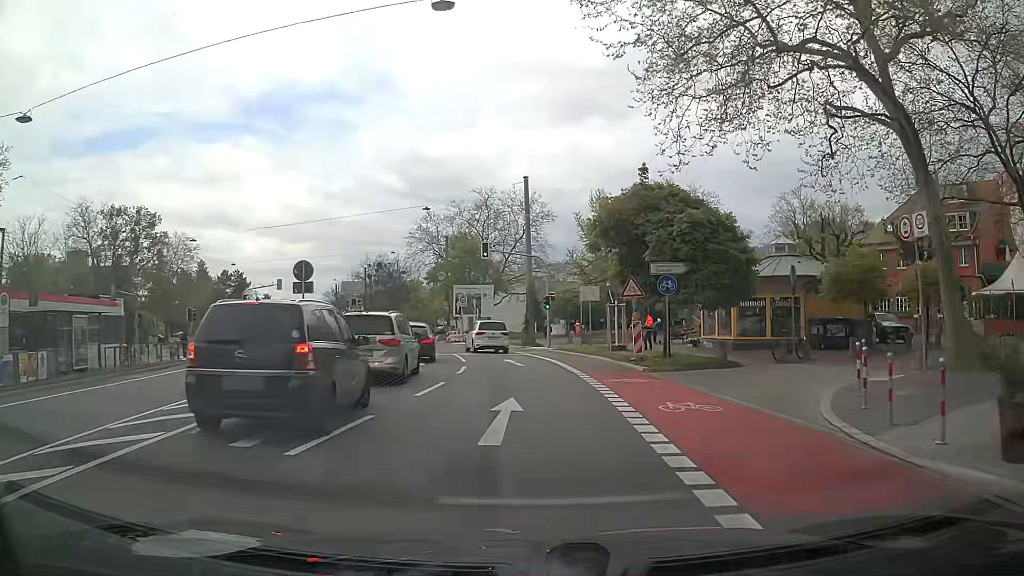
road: secondary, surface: asphalt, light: Day
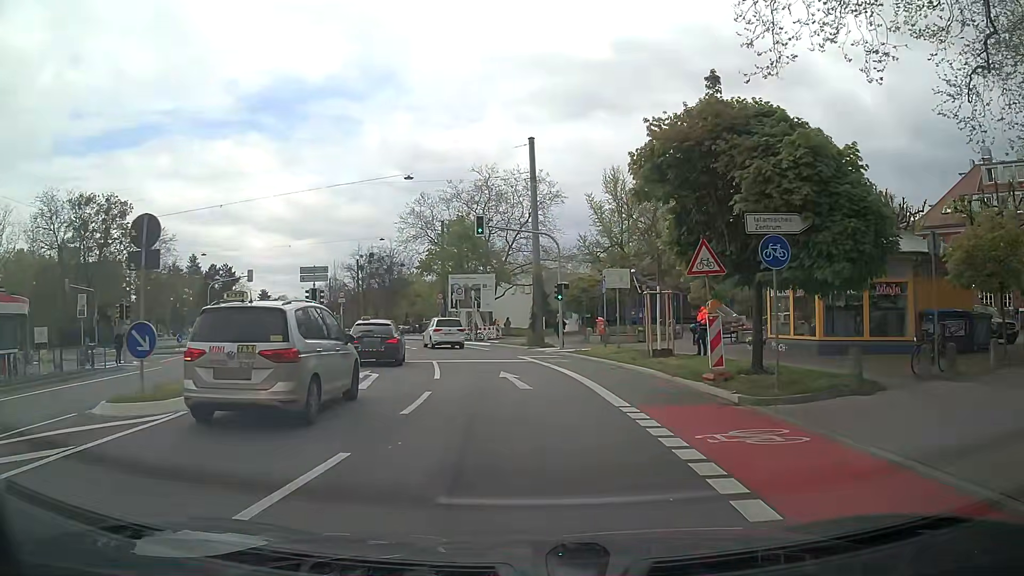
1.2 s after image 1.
(-0.1, +8.8) m; -1°
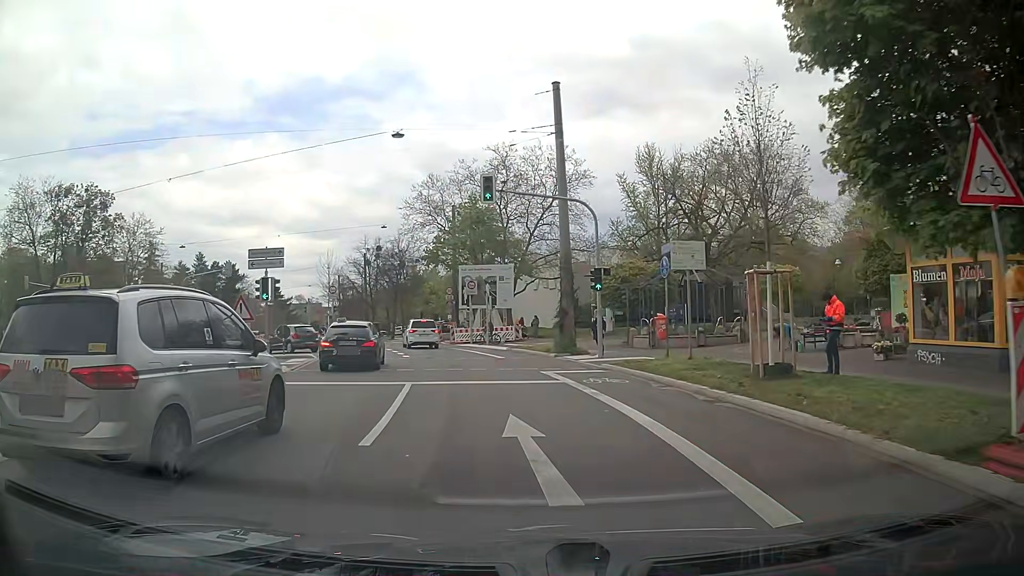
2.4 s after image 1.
(-0.1, +8.7) m; -2°
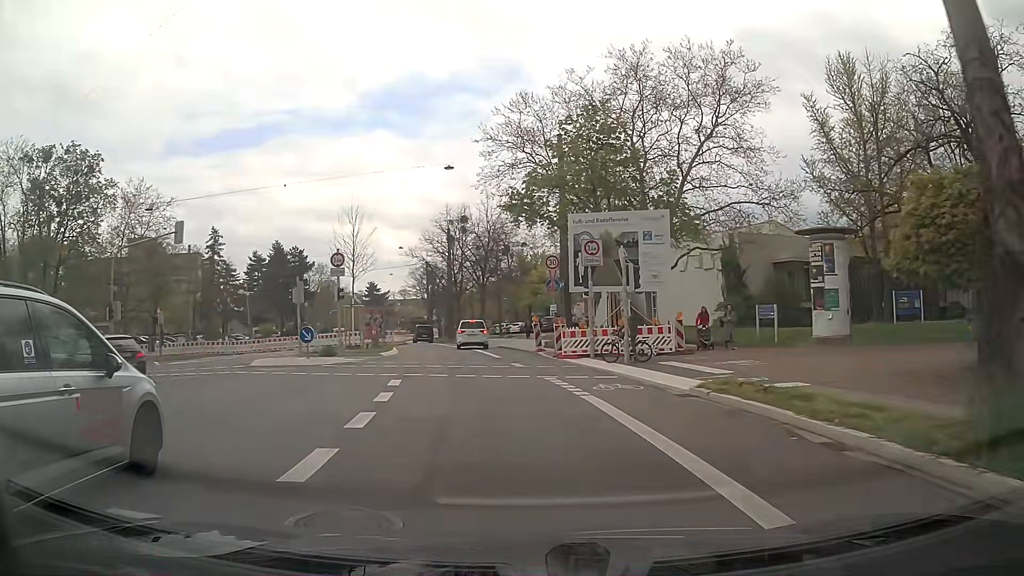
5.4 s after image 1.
(-1.5, +21.8) m; -10°
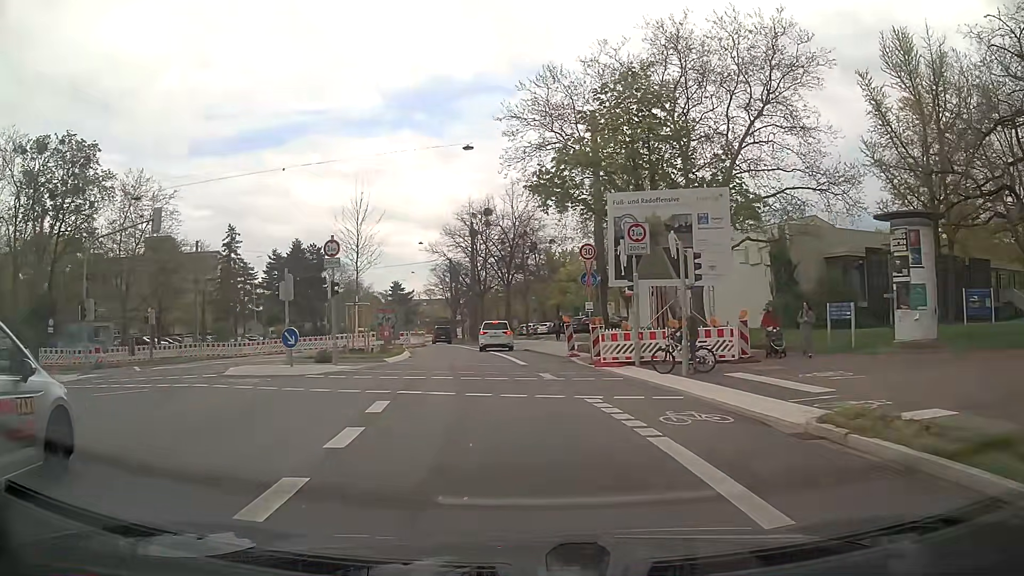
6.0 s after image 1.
(-0.1, +4.4) m; -3°
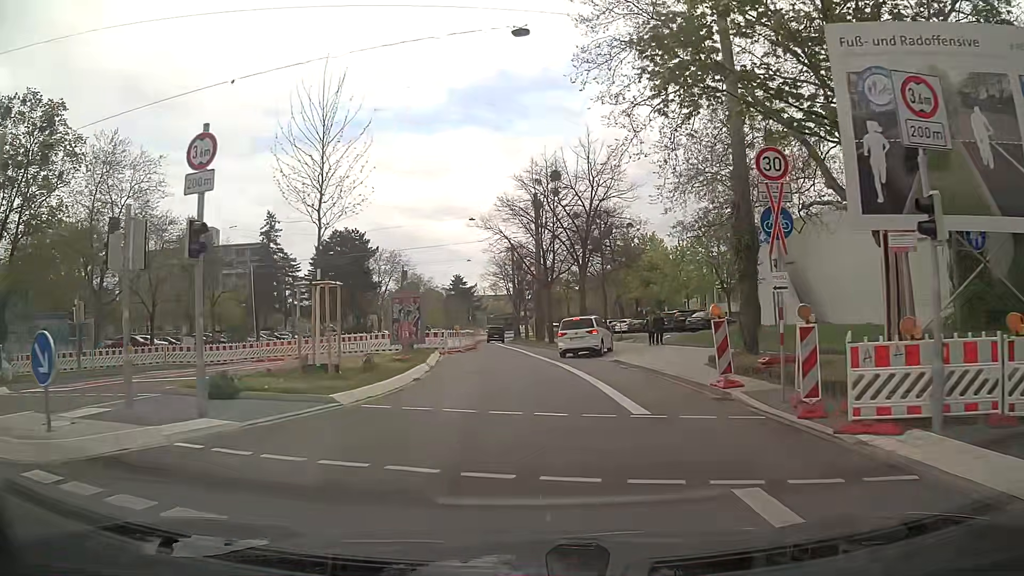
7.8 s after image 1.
(-0.6, +13.2) m; -6°
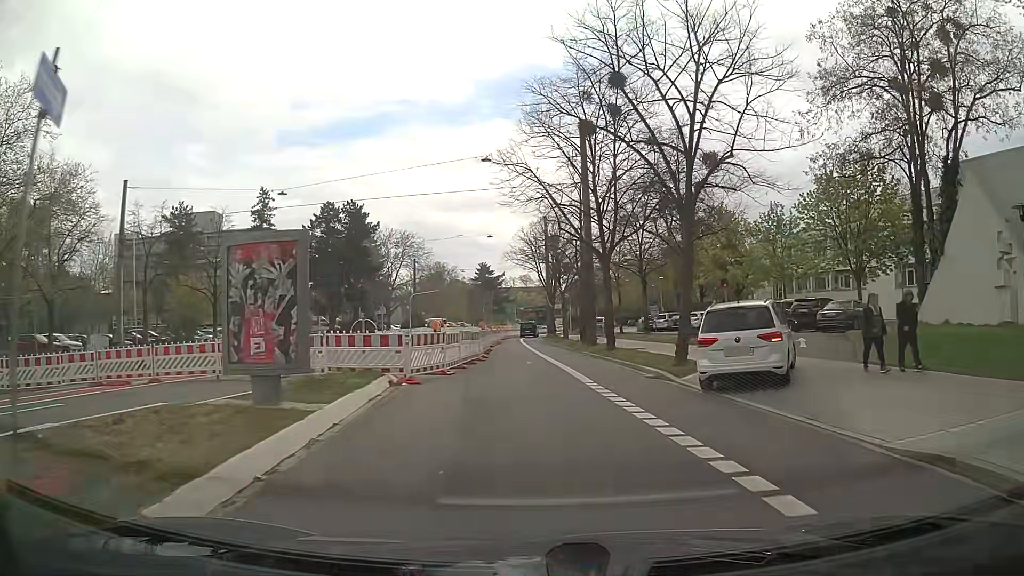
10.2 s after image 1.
(-0.6, +17.6) m; -4°
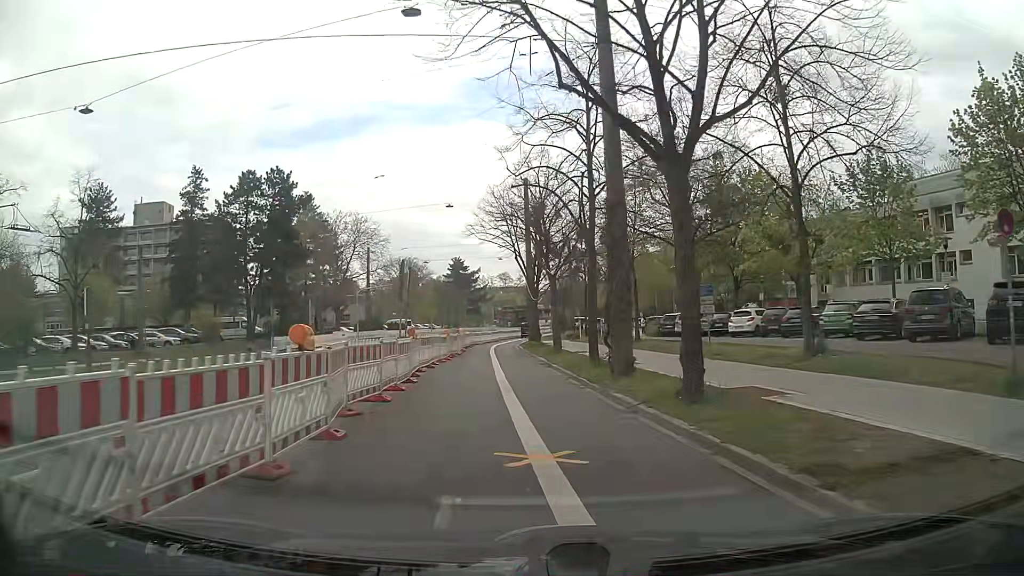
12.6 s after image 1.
(+0.7, +17.6) m; +3°
(0, +10) (-1, +20) (-1, +30) (-2, +40) (-3, +50) (-3, +60) (-2, +70) (-1, +80) (0, +90) (+1, +100) m
